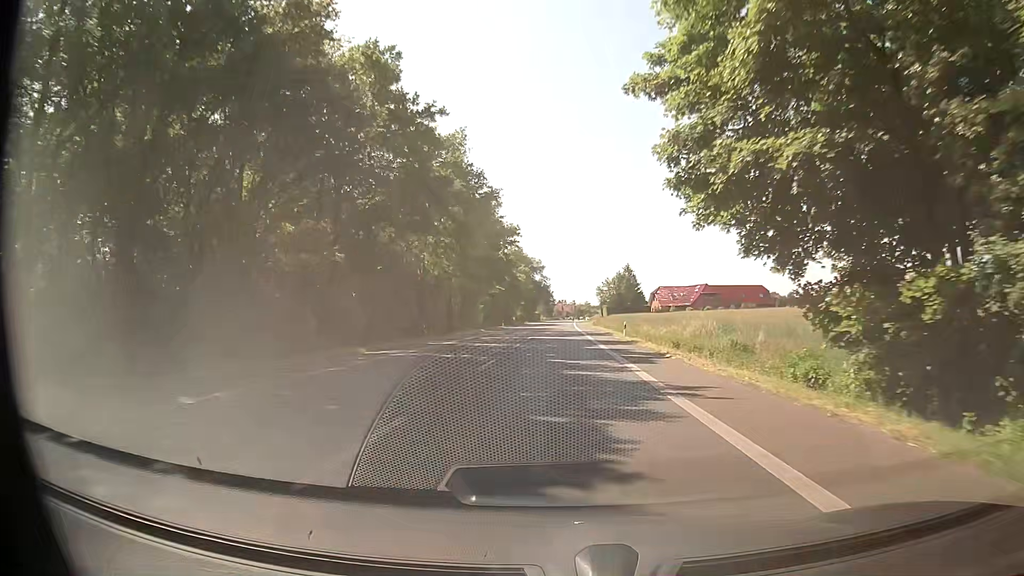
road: primary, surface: asphalt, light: Day
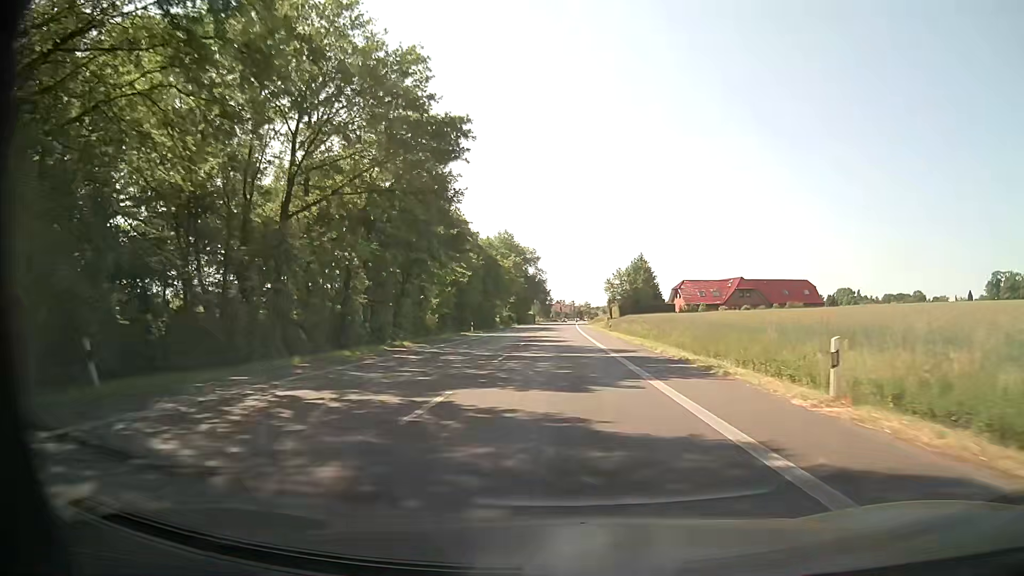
(-0.7, +33.2) m; -1°
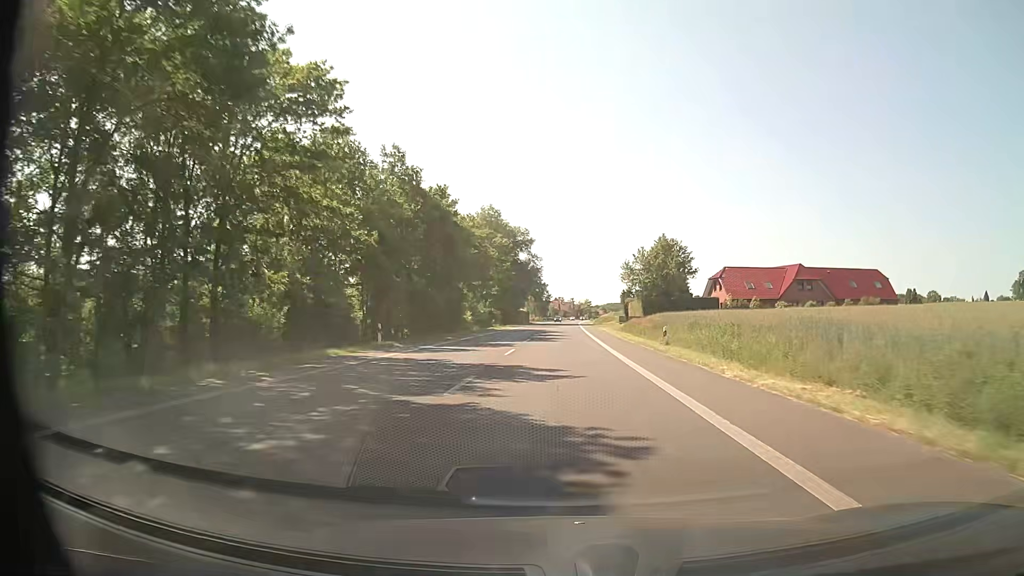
(+0.1, +33.2) m; 0°
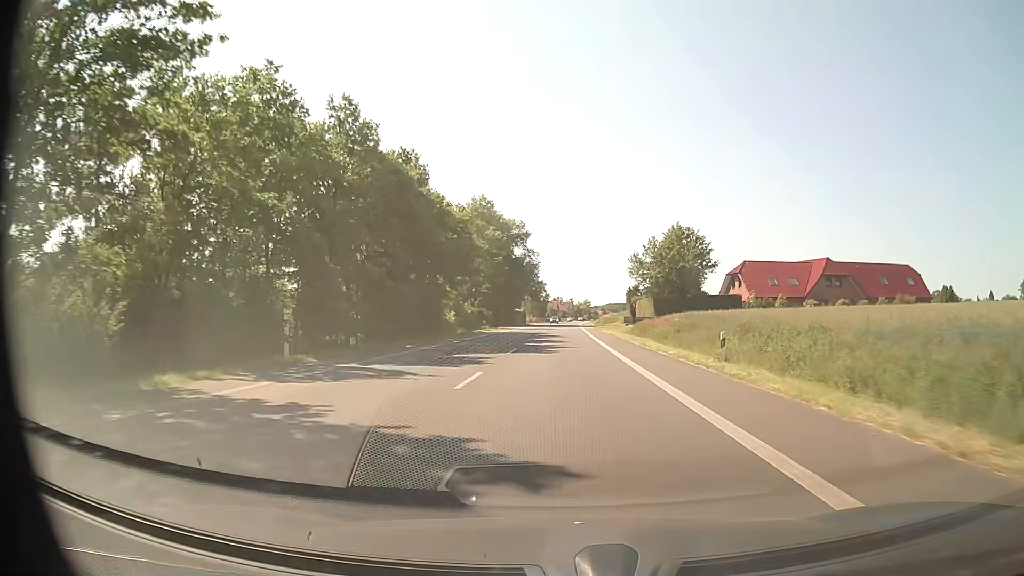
(0.0, +11.1) m; 0°
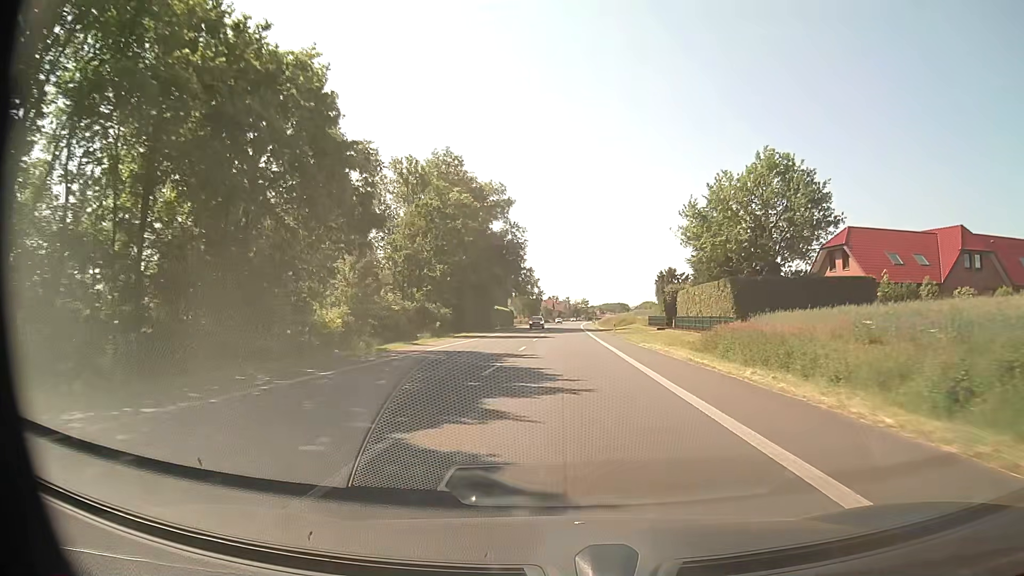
(+0.1, +33.2) m; 0°
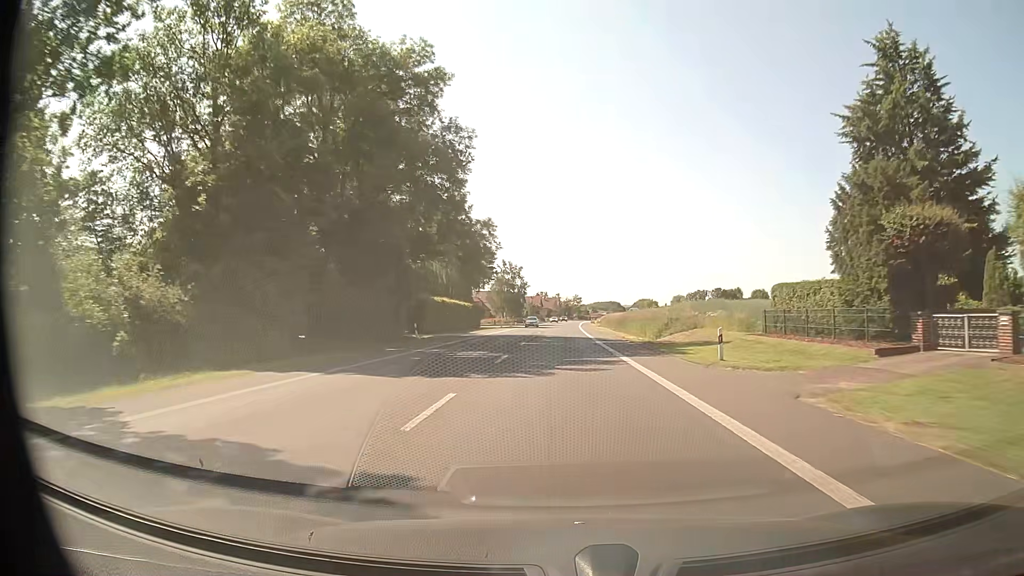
(+0.4, +44.3) m; +1°
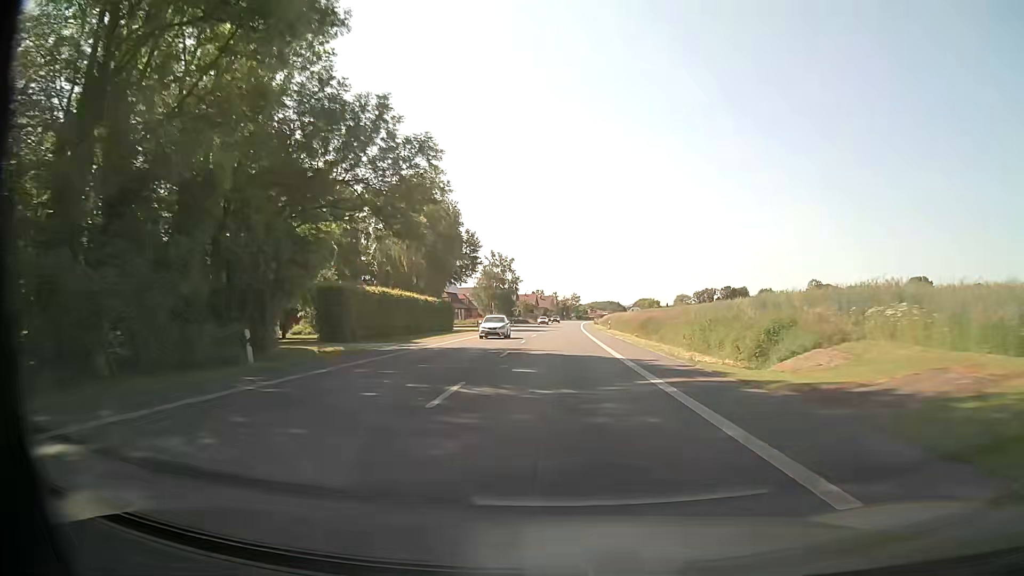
(+0.1, +22.2) m; 0°
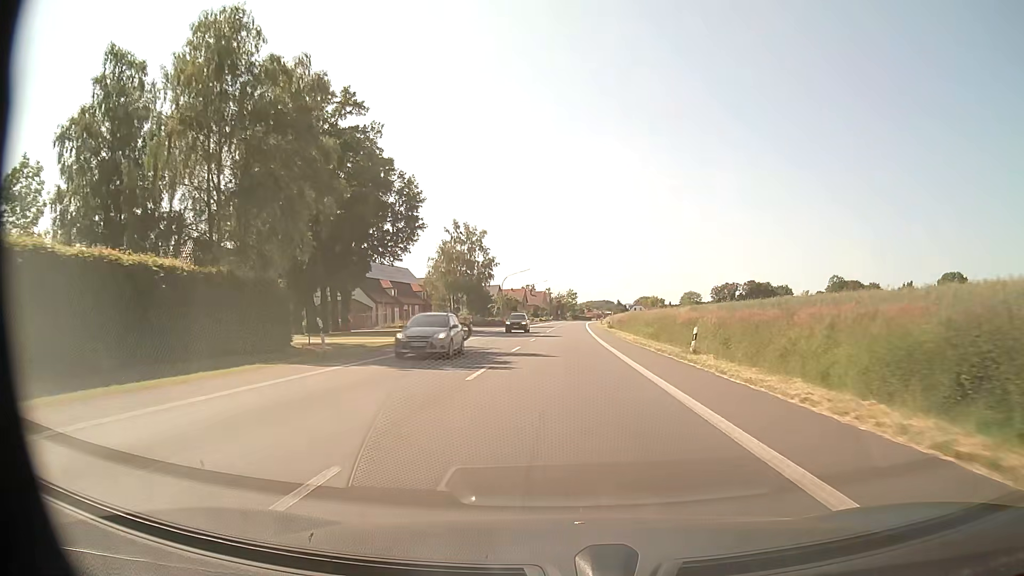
(+0.1, +44.3) m; 0°
(0, +10) (0, +20) (0, +30) (0, +40) (0, +50) (+1, +60) (+1, +70) (+1, +80) (+2, +90) (+2, +100) m
